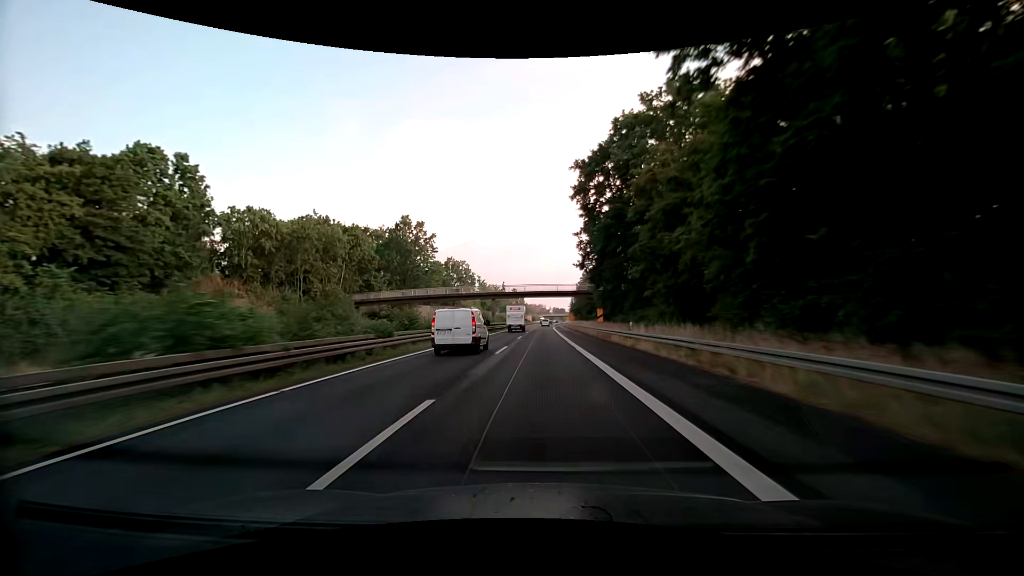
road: trunk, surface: asphalt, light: Day
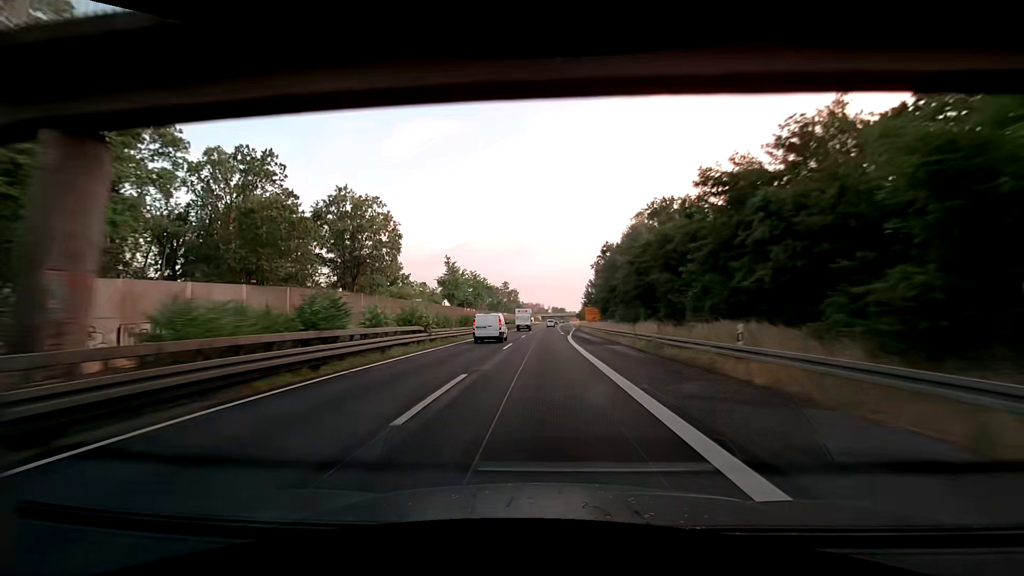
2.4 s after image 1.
(0.0, +68.0) m; 0°
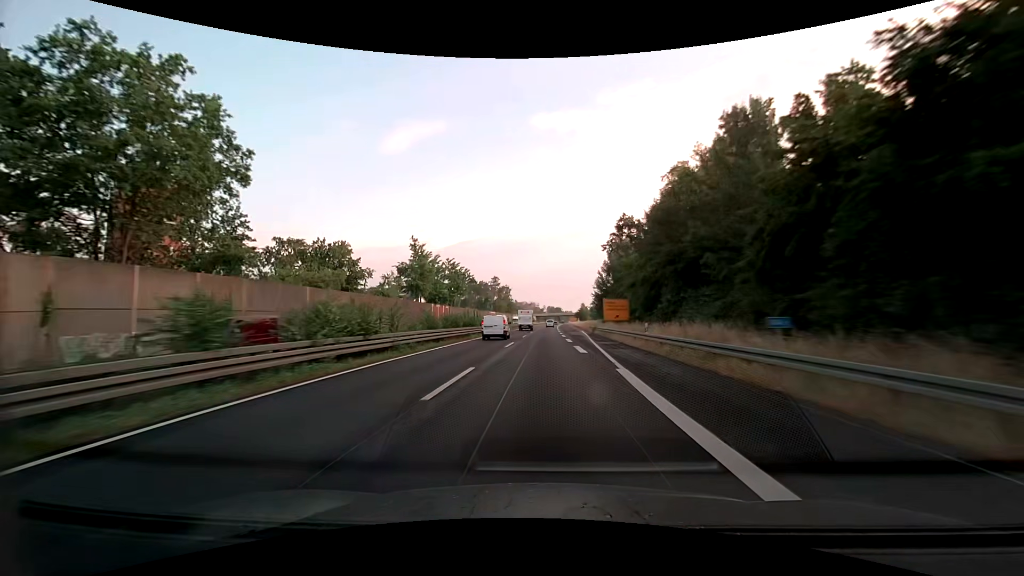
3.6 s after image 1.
(+0.3, +33.9) m; +1°
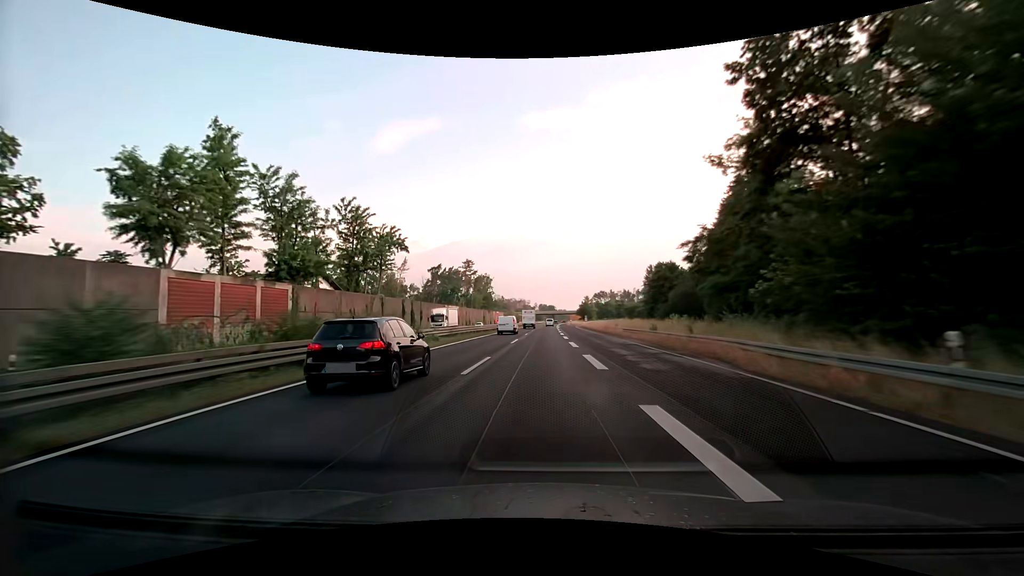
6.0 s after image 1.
(+0.5, +67.8) m; +1°
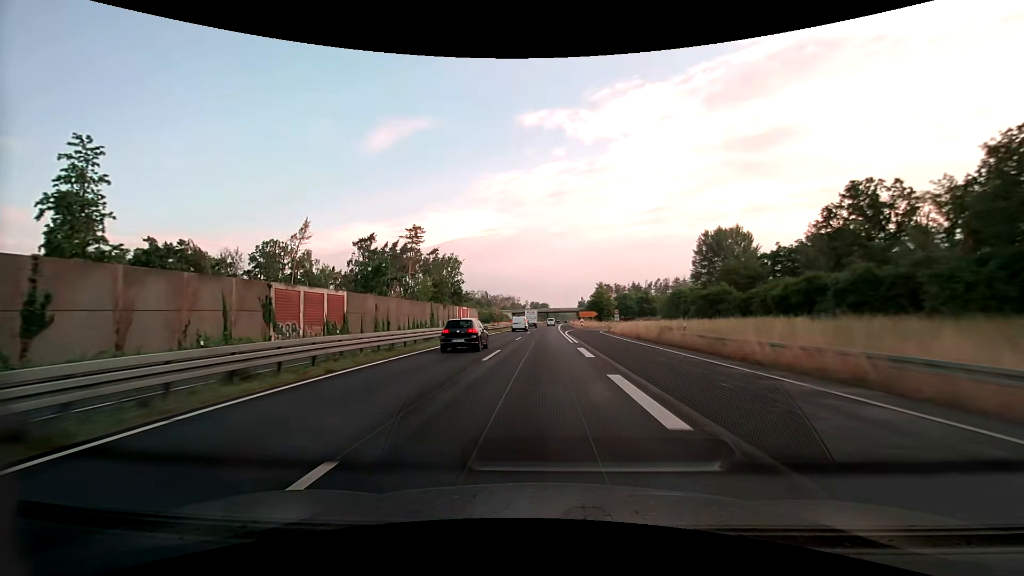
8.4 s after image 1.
(+0.6, +67.8) m; +1°
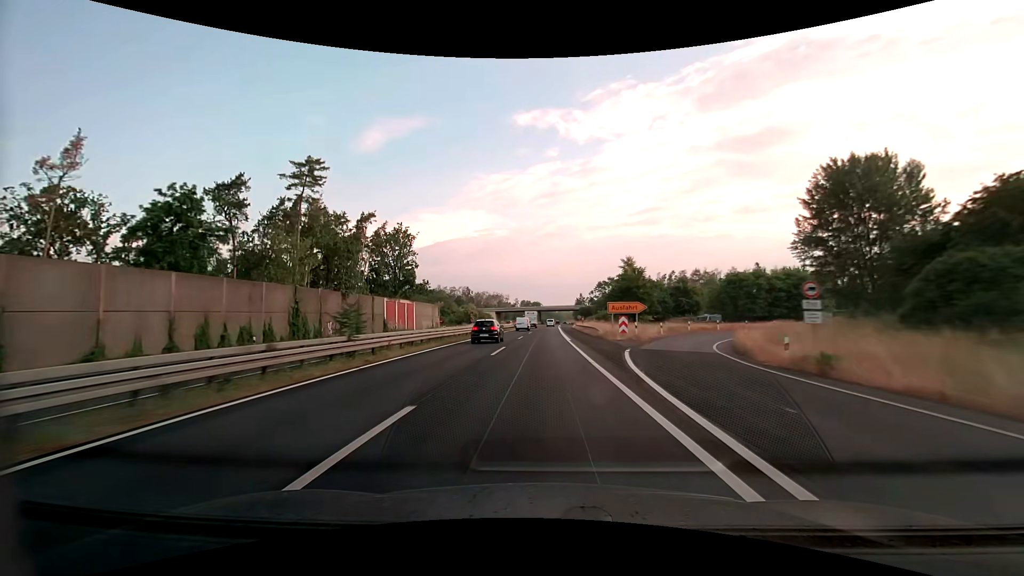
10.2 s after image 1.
(+0.3, +50.8) m; +1°
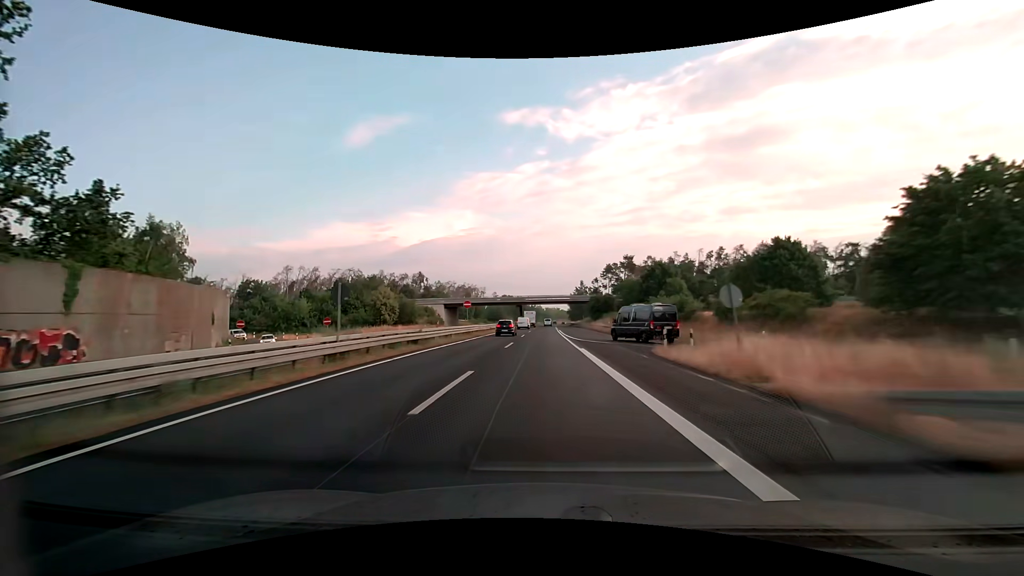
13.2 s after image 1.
(+0.9, +84.5) m; +1°
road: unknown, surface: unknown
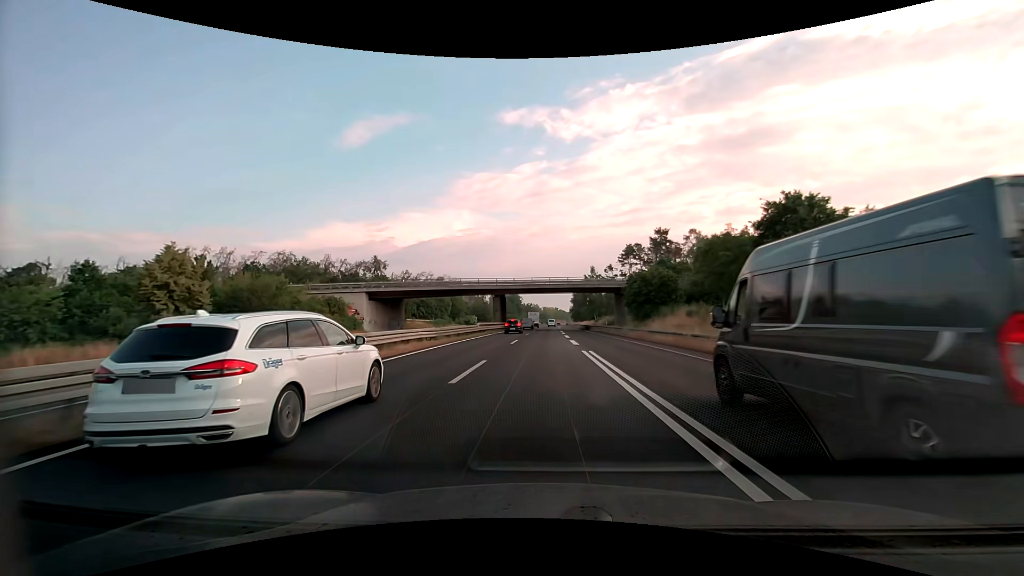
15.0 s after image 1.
(+0.2, +50.6) m; 0°
(0, +10) (0, +20) (0, +30) (0, +40) (0, +50) (+1, +60) (+1, +70) (+1, +80) (+1, +90) (+1, +100) m
